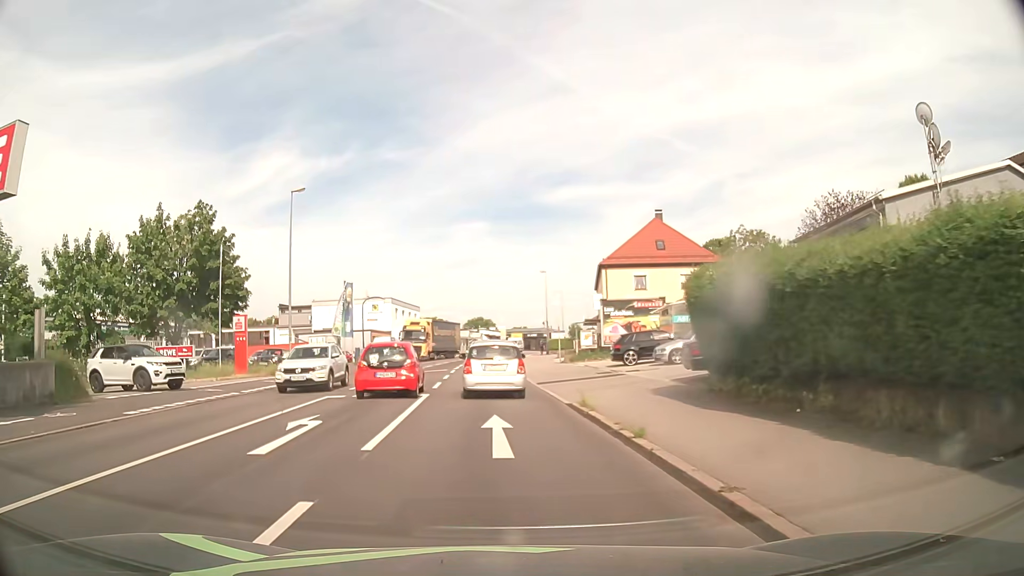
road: tertiary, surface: asphalt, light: Day
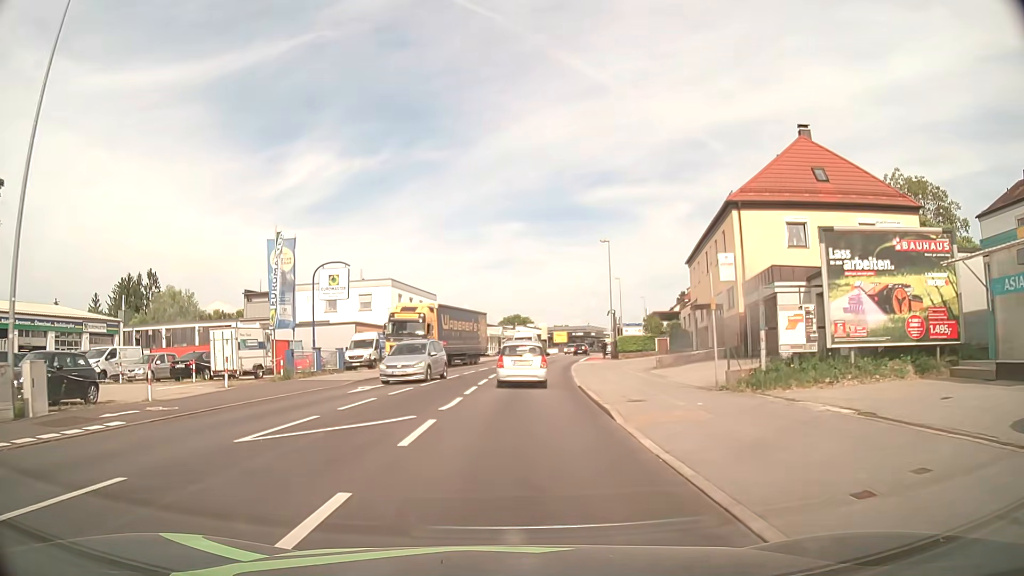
(-0.9, +24.9) m; -3°
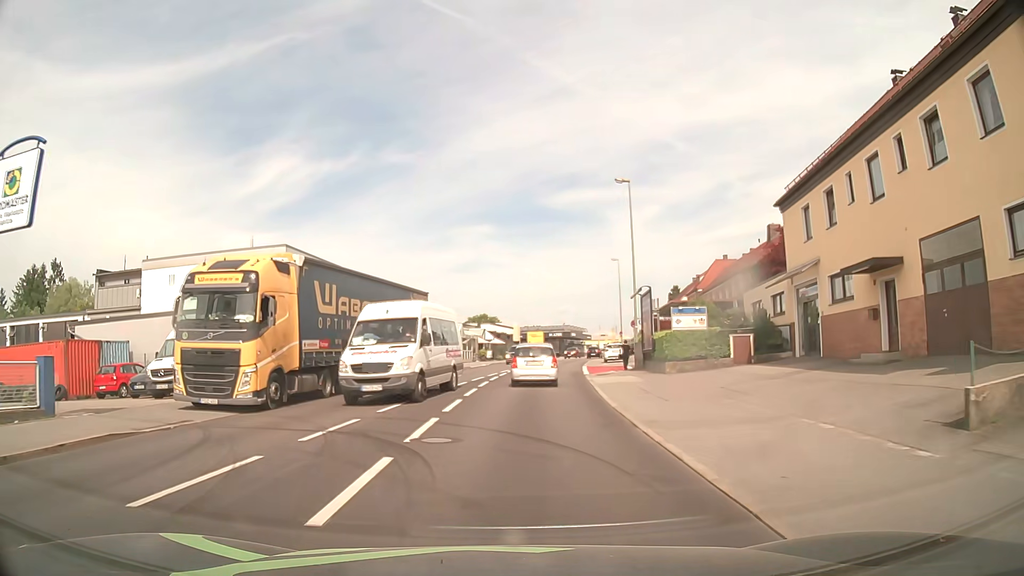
(+0.4, +22.9) m; +2°
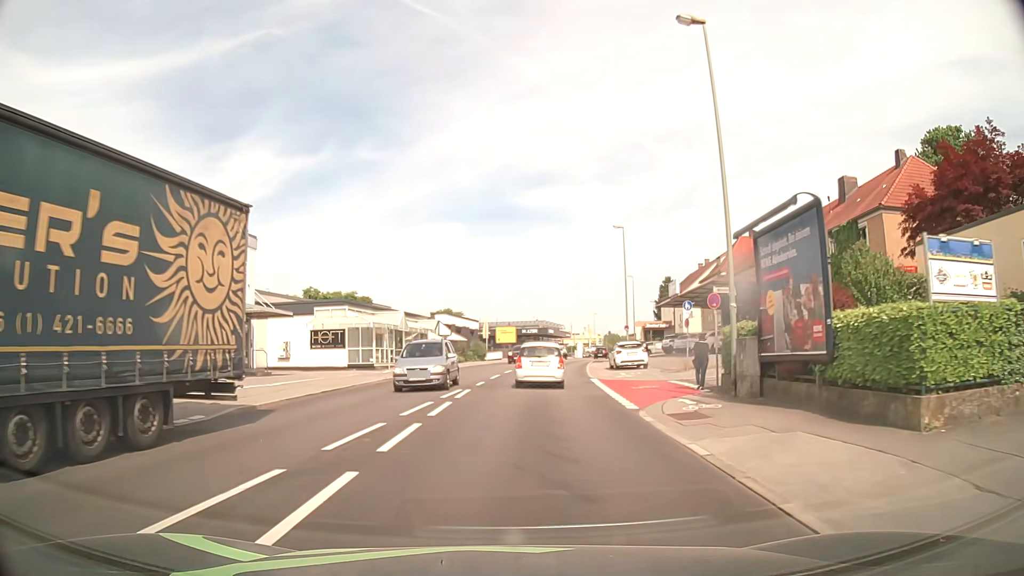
(+0.5, +19.5) m; +3°
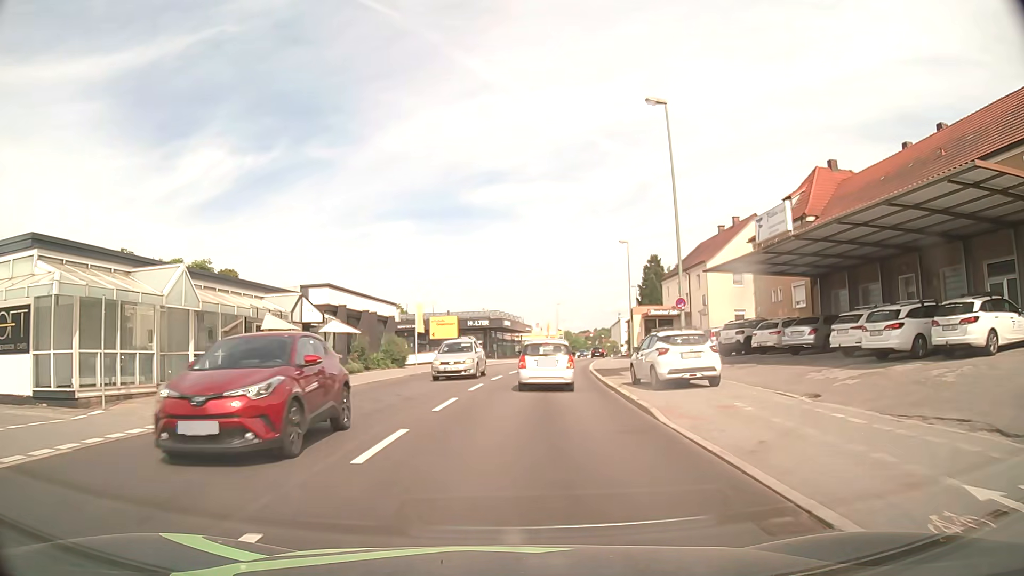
(+0.7, +26.7) m; +3°
